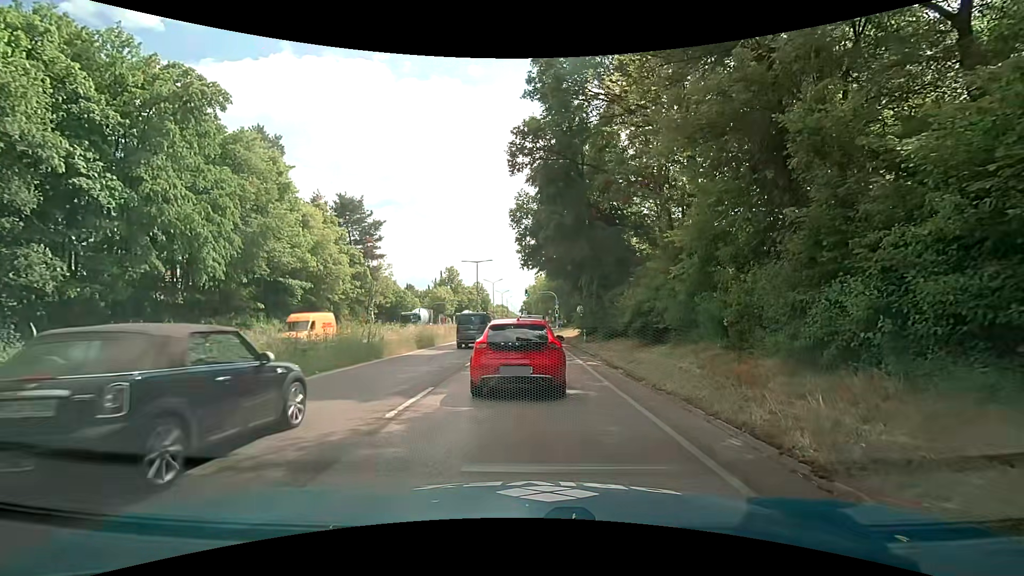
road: trunk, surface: asphalt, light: Day
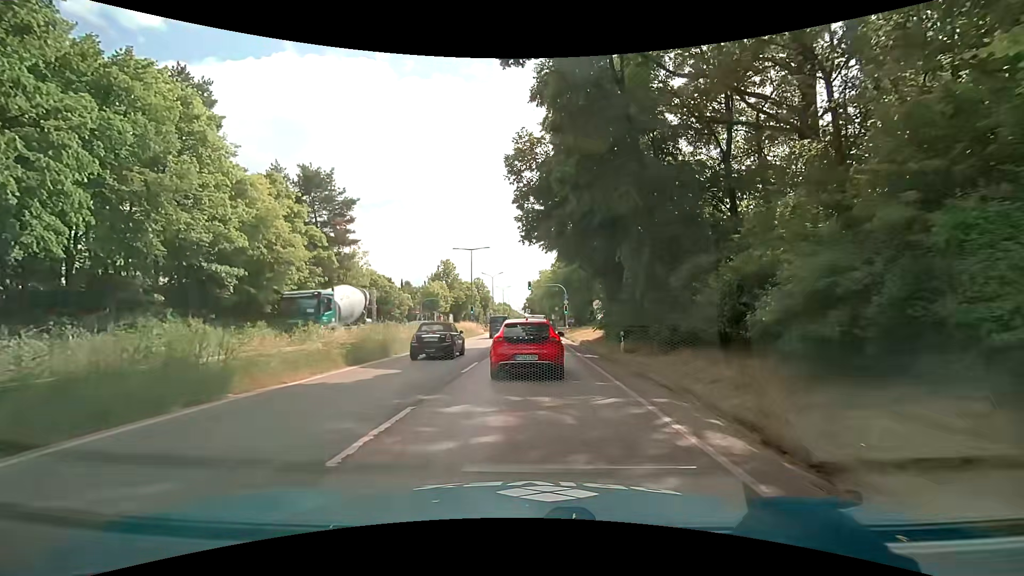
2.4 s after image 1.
(-0.1, +11.6) m; -1°
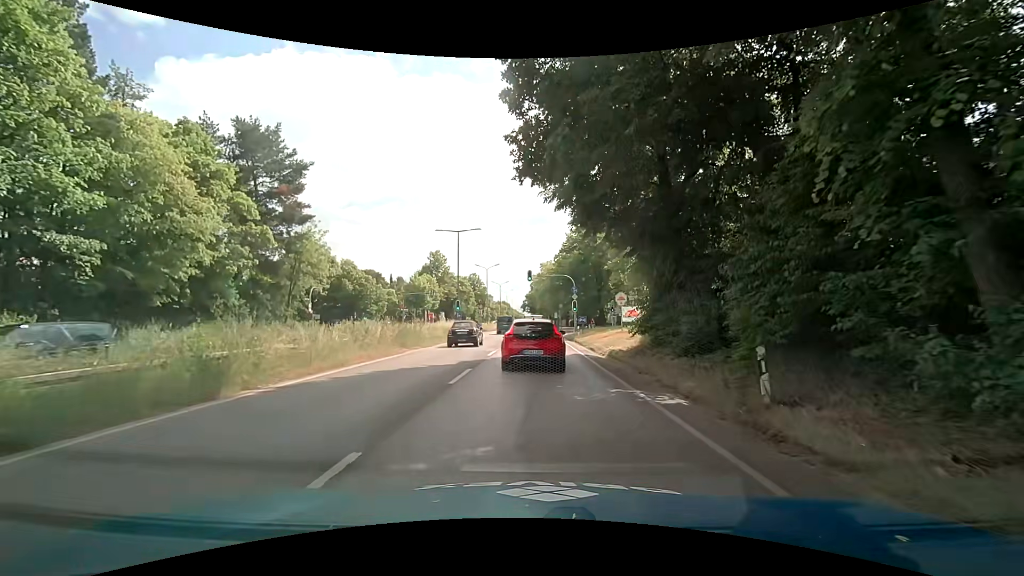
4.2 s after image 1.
(0.0, +11.7) m; +1°
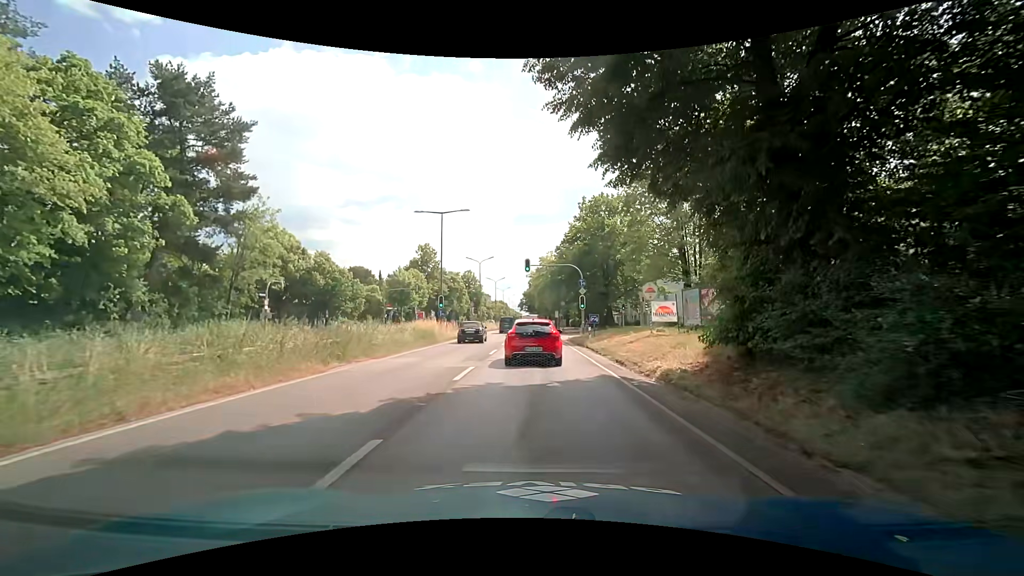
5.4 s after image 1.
(-0.1, +8.5) m; 0°
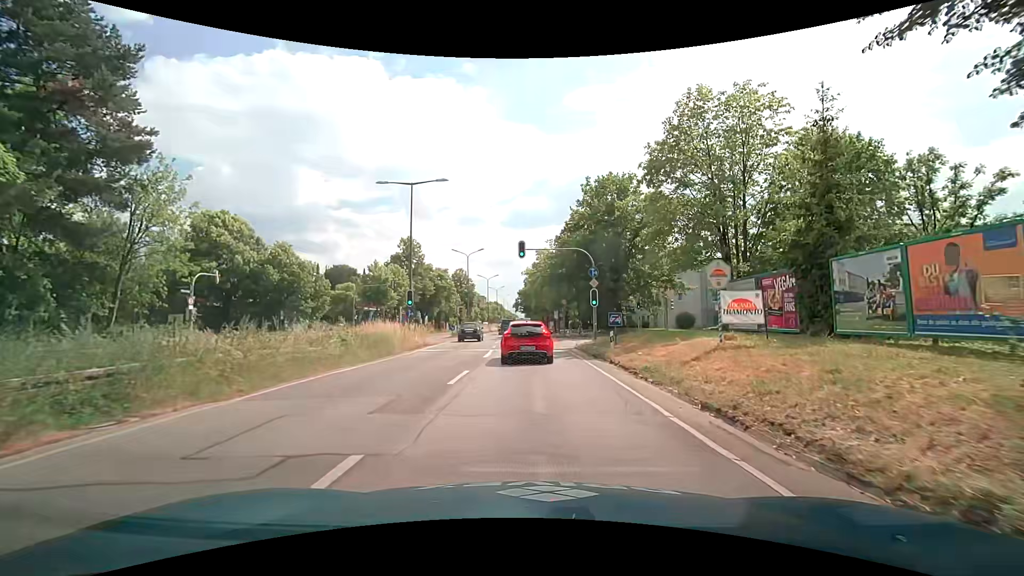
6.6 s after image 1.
(0.0, +9.5) m; 0°
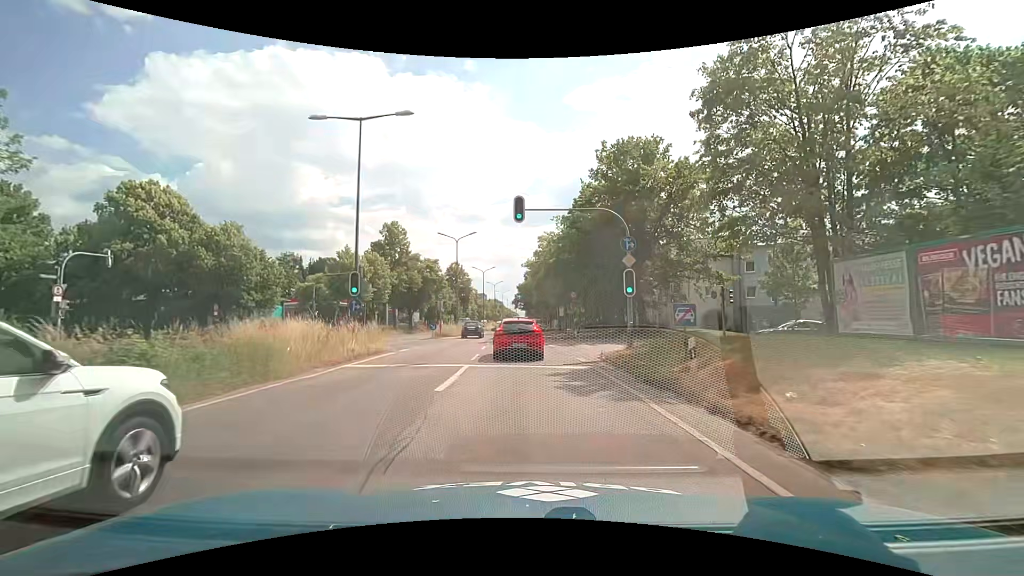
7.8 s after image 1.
(+0.1, +10.2) m; 0°
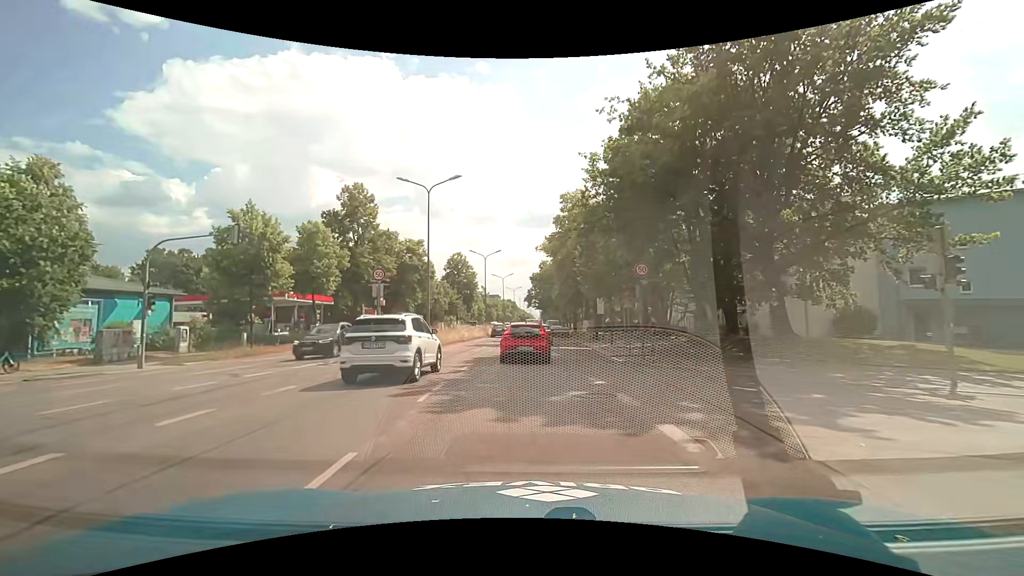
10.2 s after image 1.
(-0.2, +21.0) m; -2°
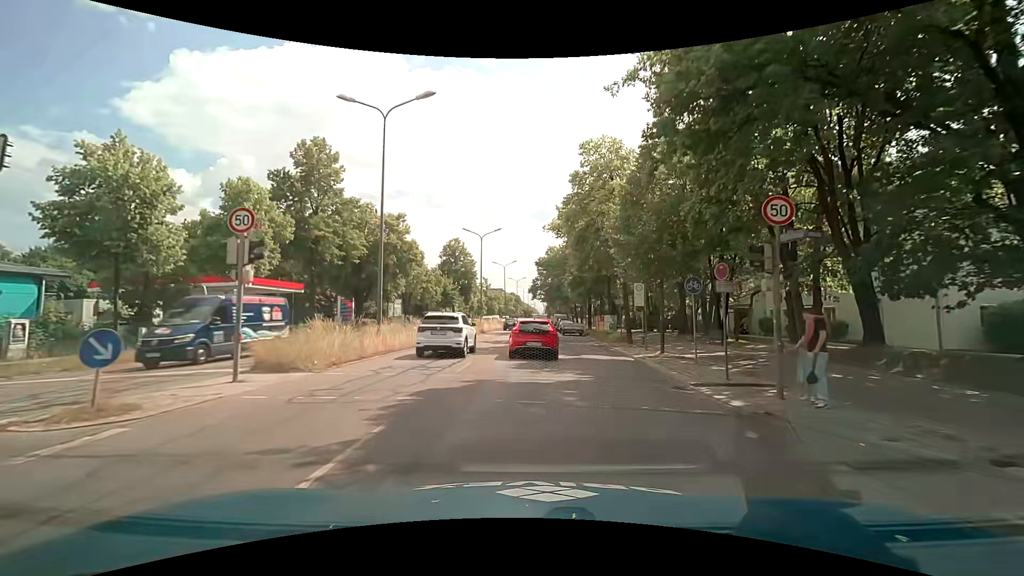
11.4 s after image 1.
(-0.1, +11.0) m; -1°
(0, +10) (0, +20) (+1, +30) (+1, +40) (+1, +50) (+2, +60) (+2, +70) (+3, +80) (+3, +90) (+3, +100) m
